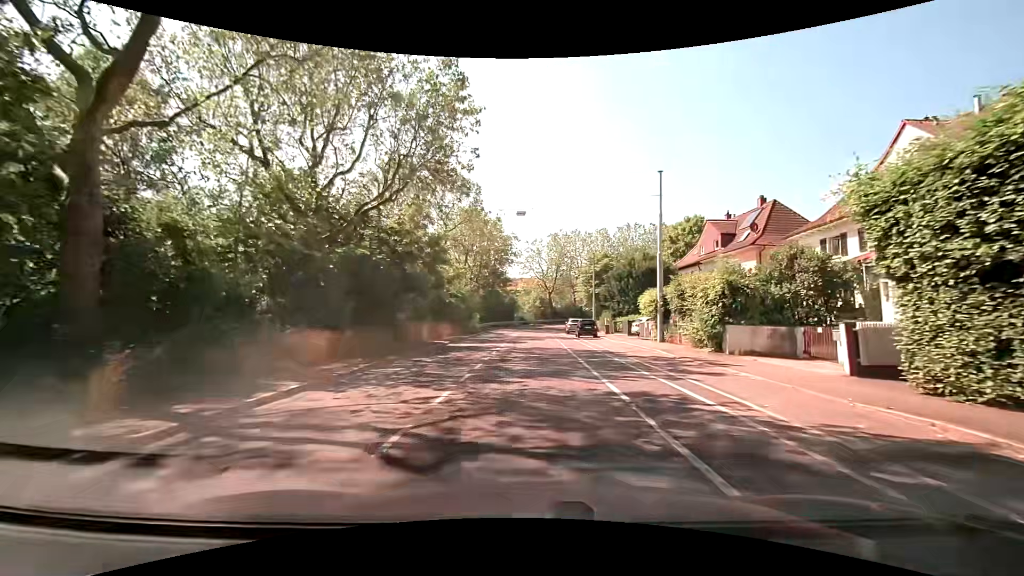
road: secondary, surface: asphalt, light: Day
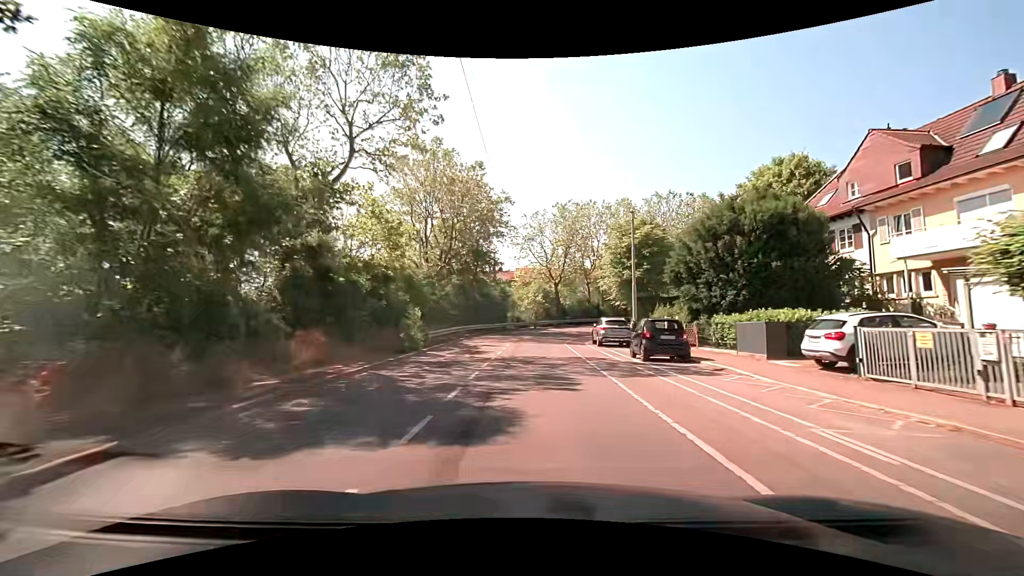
(+0.2, +23.8) m; +1°
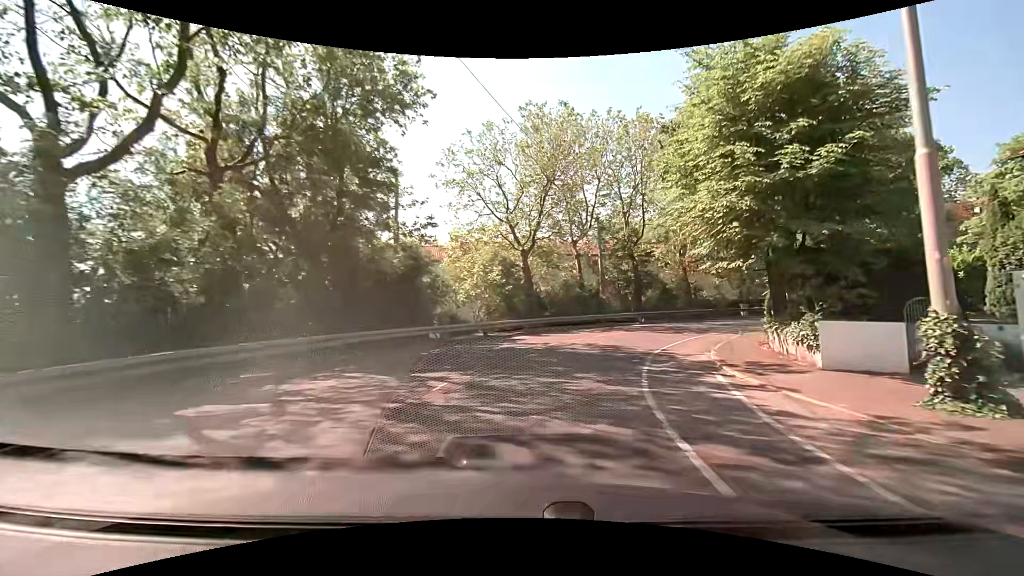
(+0.3, +29.7) m; +5°
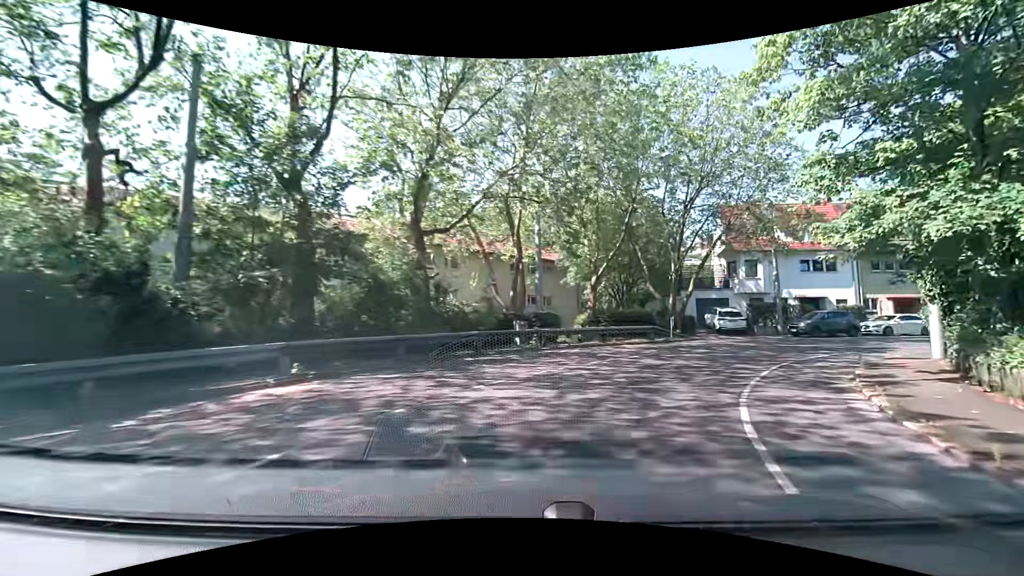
(+5.9, +25.6) m; +33°
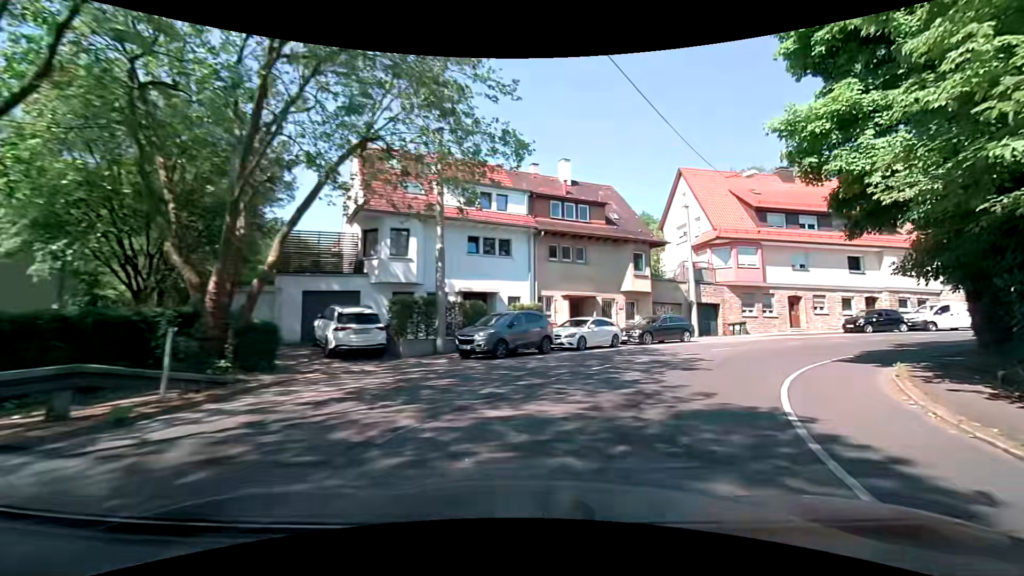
(+6.1, +17.9) m; +38°
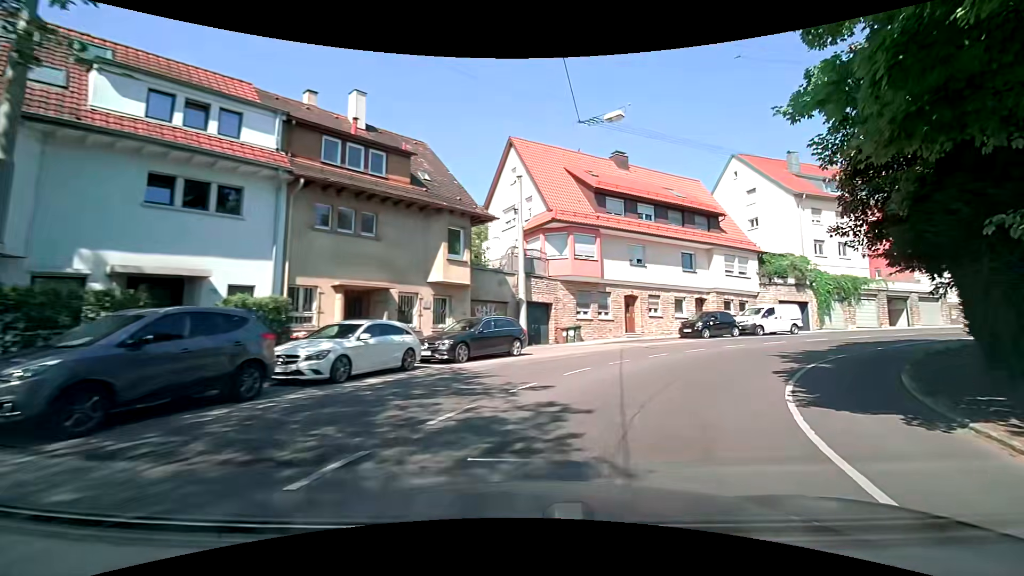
(+1.9, +9.4) m; +21°
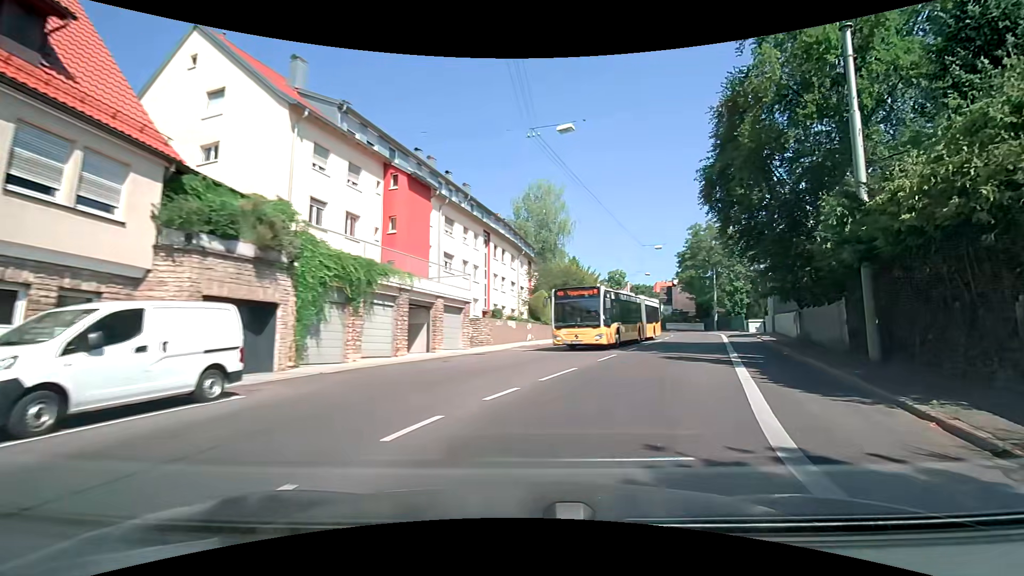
(+11.0, +21.4) m; +55°
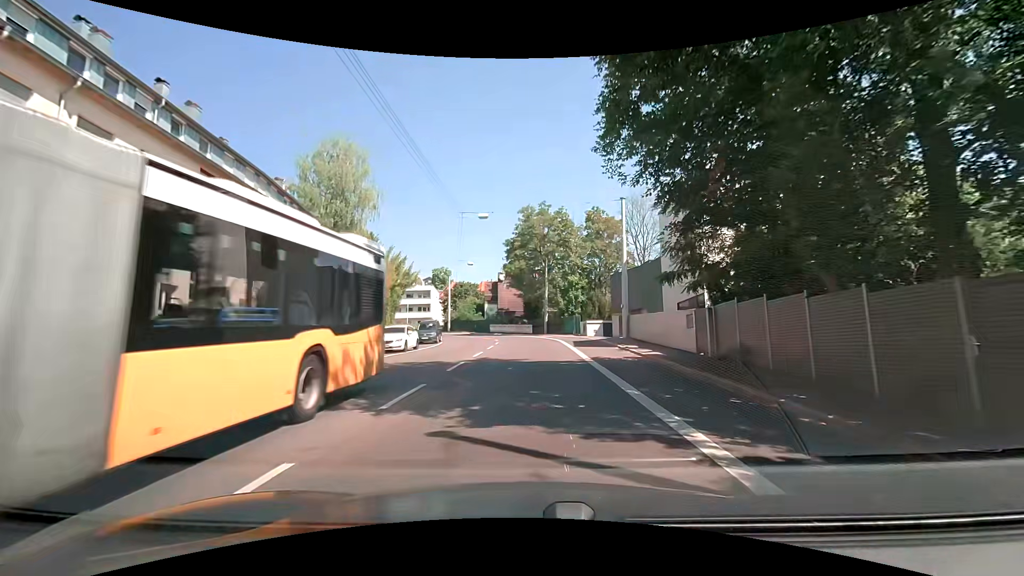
(+3.3, +14.6) m; +19°
(0, +10) (+1, +20) (+1, +30) (0, +40) (-2, +50) (-6, +59) (-11, +68) (-18, +75) (-26, +81) (-35, +85) m
